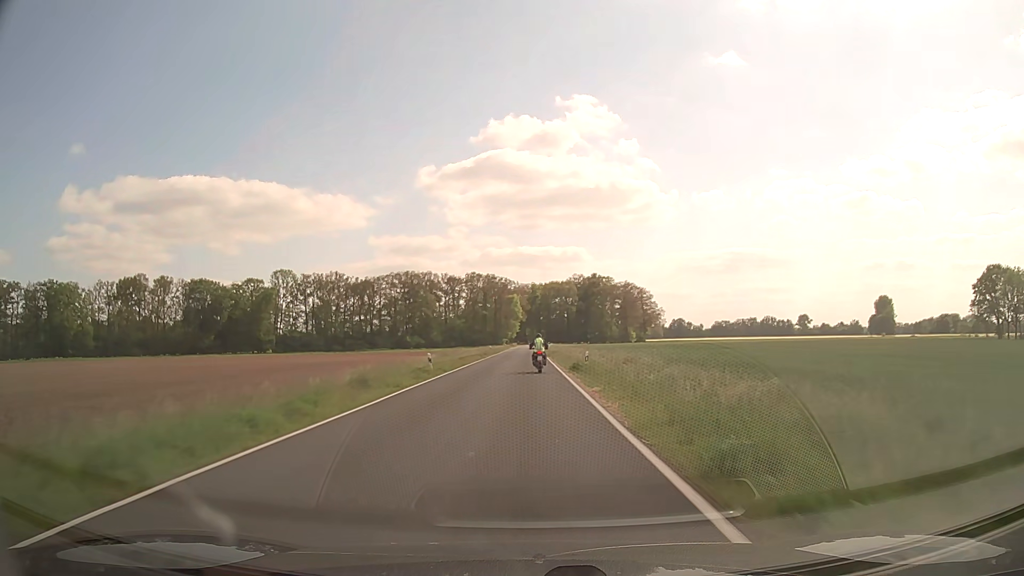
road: secondary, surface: asphalt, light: Day
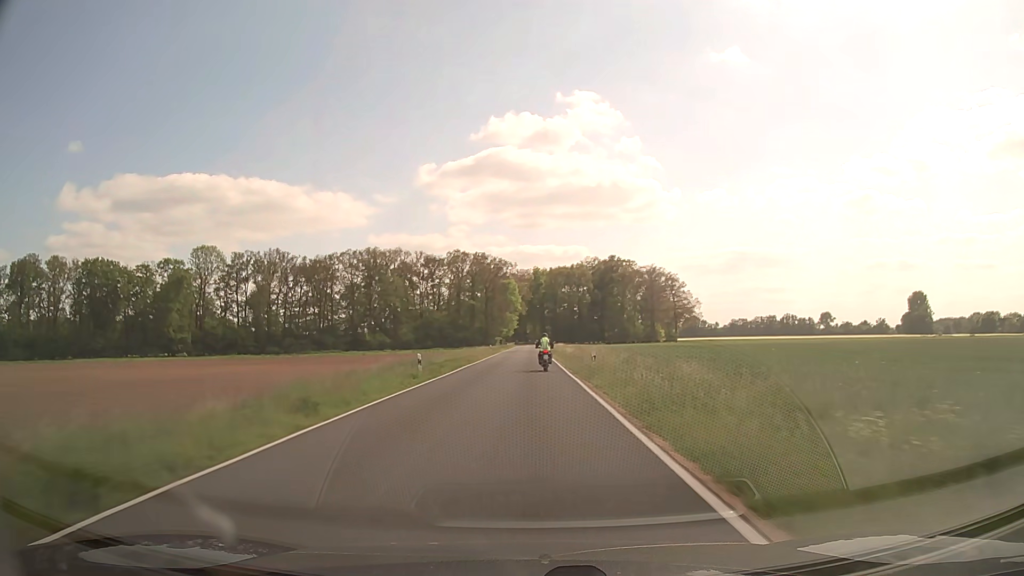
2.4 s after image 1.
(-0.1, +54.7) m; 0°
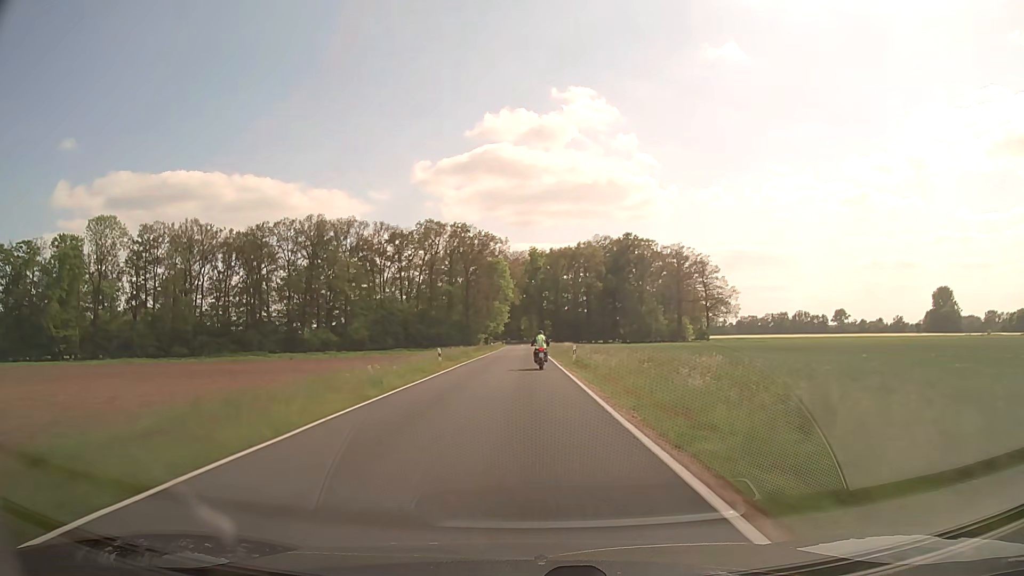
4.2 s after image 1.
(+0.1, +42.2) m; 0°
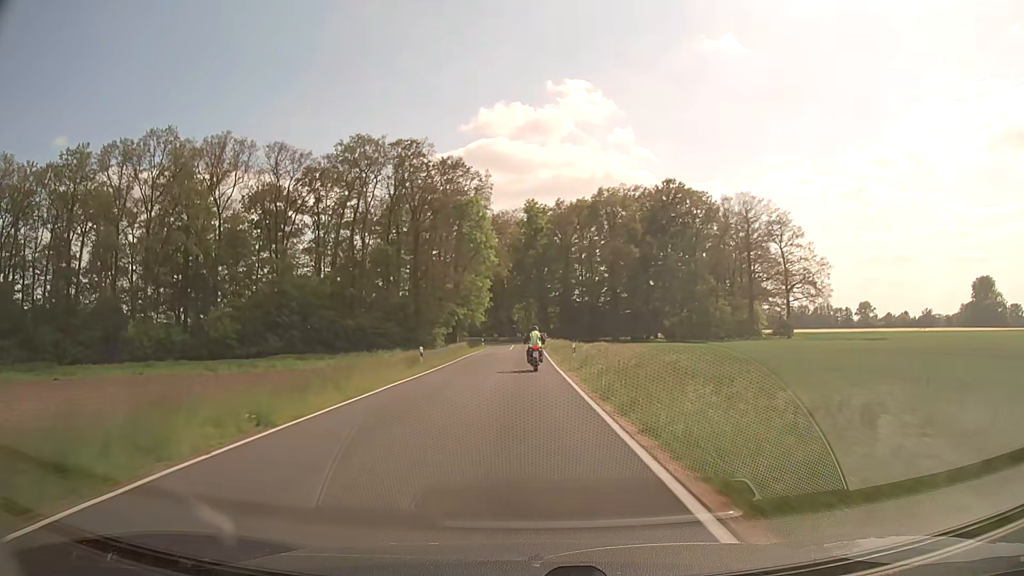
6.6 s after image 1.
(+0.2, +55.1) m; 0°
(0, +10) (0, +20) (0, +30) (0, +40) (0, +50) (0, +60) (0, +70) (0, +80) (-1, +90) (-2, +100) m
